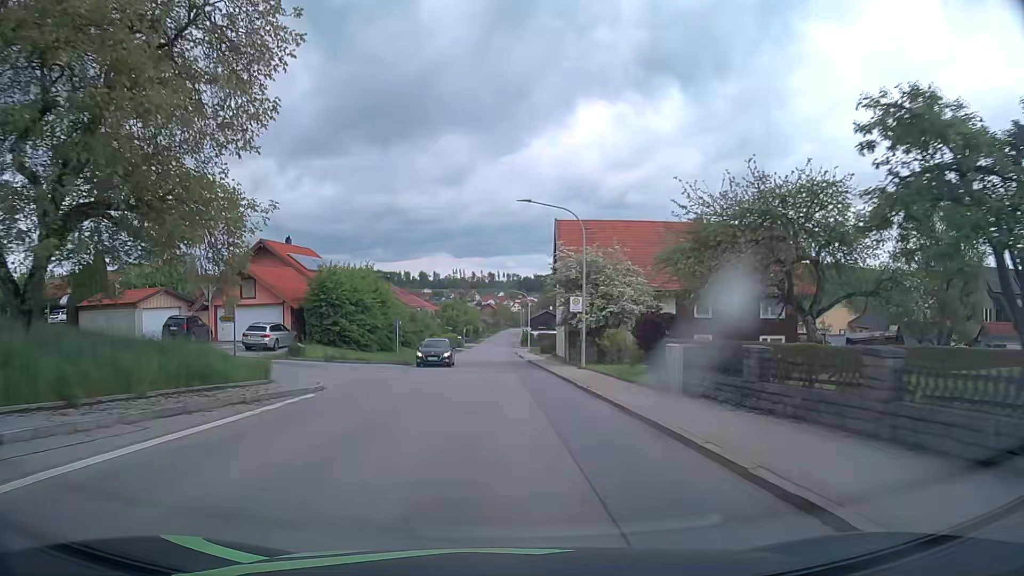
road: tertiary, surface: asphalt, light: Day
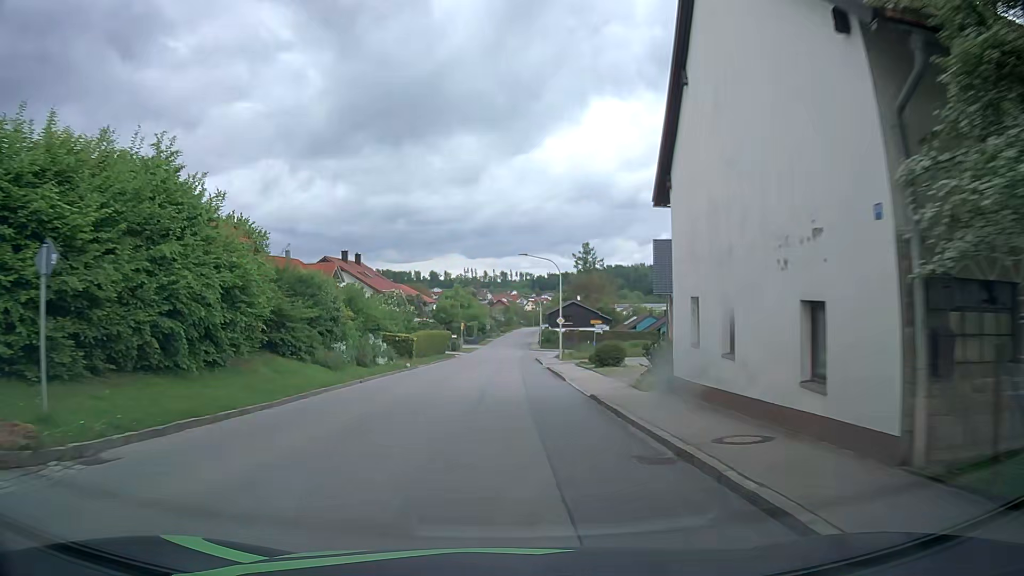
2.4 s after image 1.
(-0.1, +31.8) m; -1°
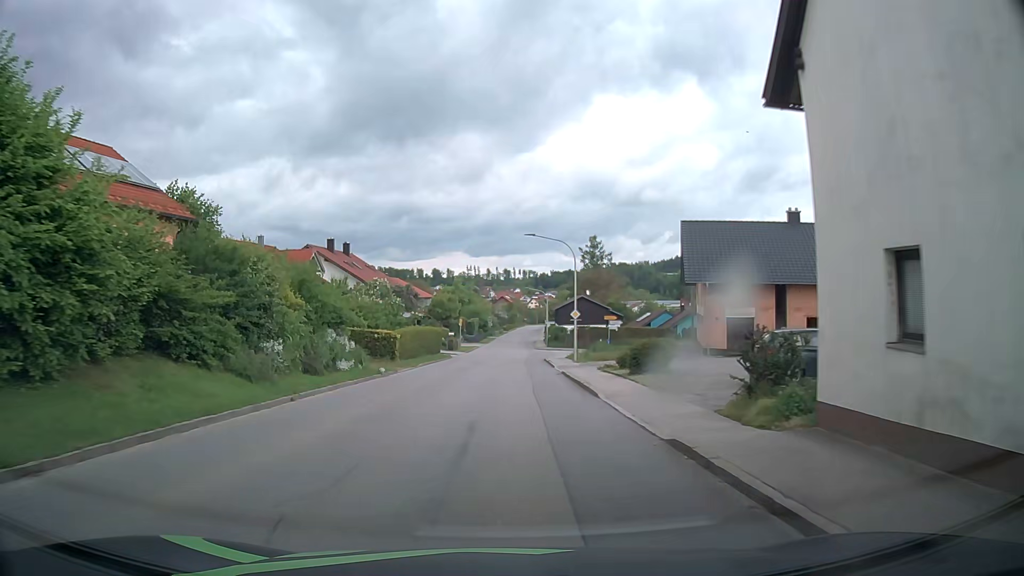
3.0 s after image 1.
(0.0, +7.9) m; 0°
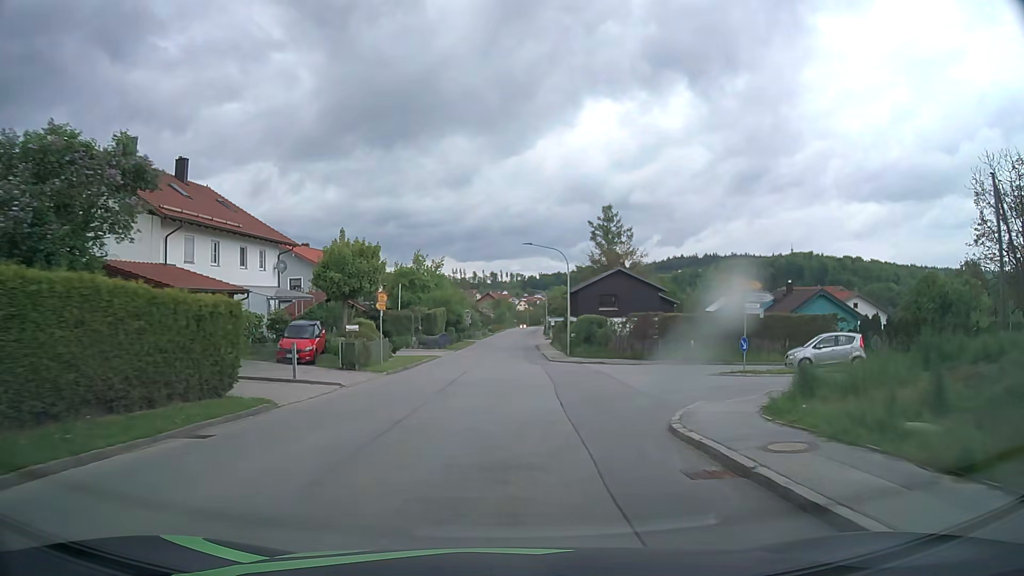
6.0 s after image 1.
(+0.1, +39.6) m; +1°
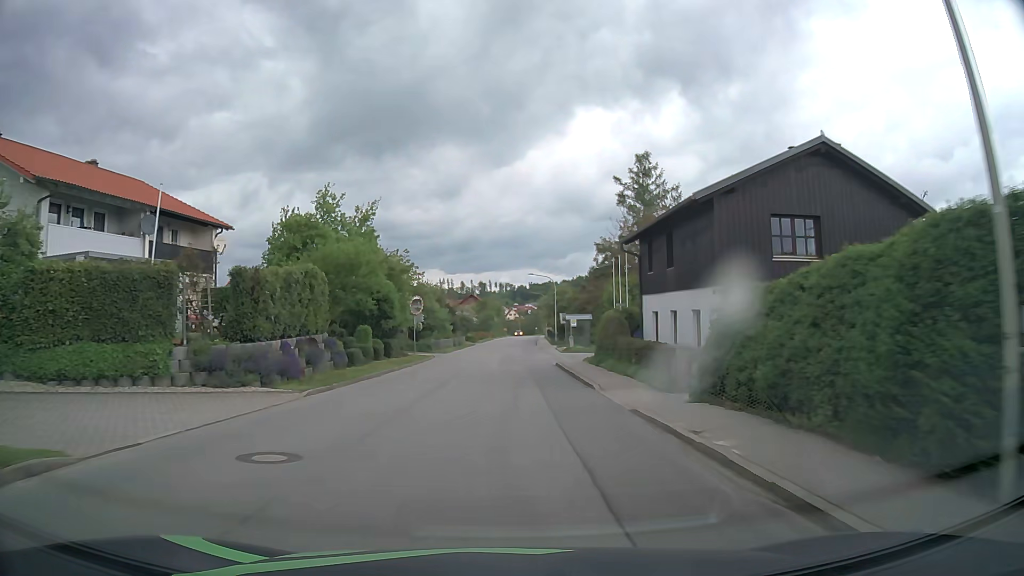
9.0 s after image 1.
(+0.4, +39.5) m; +1°
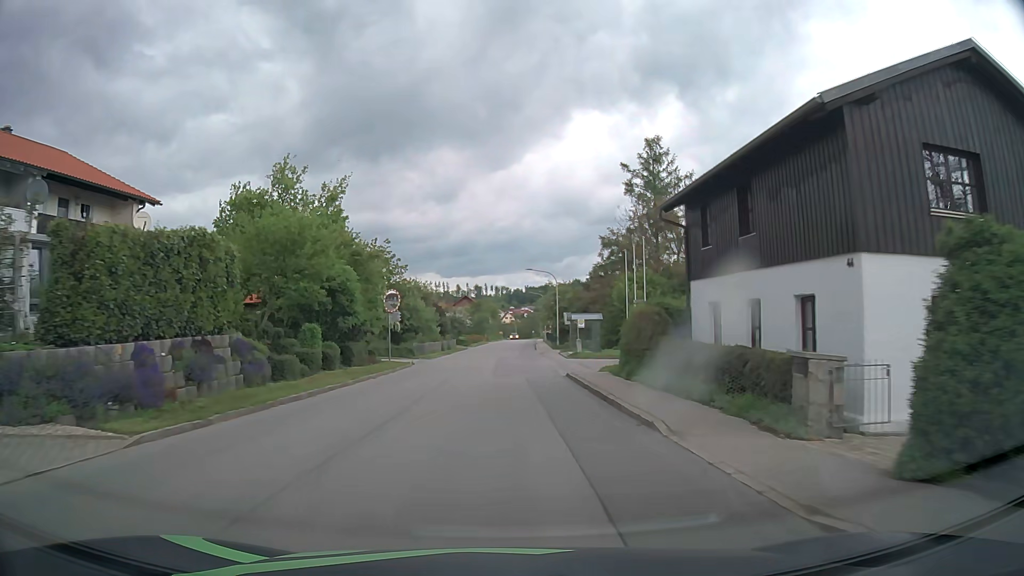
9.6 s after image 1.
(0.0, +7.9) m; 0°
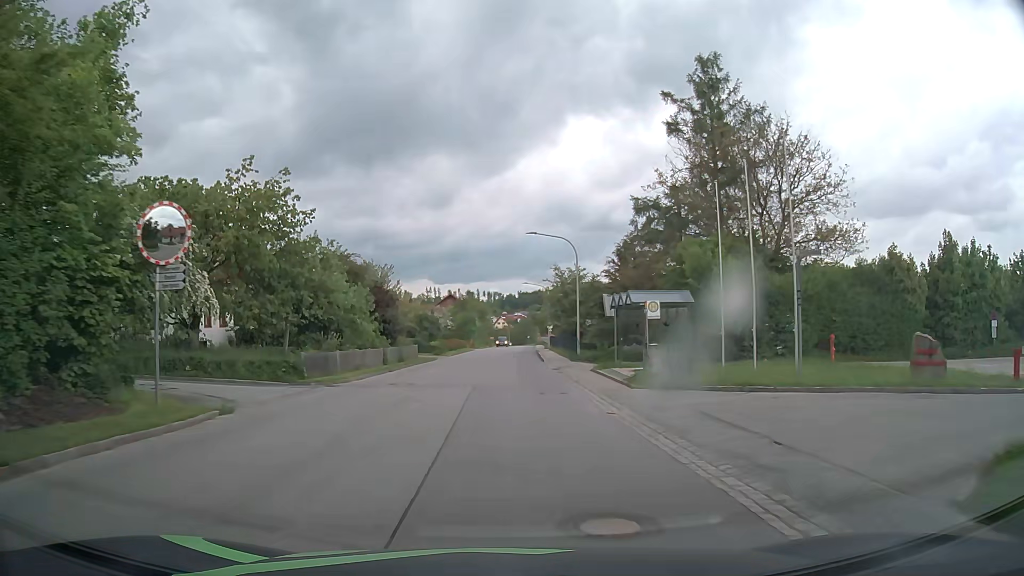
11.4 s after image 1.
(+0.1, +23.8) m; -1°
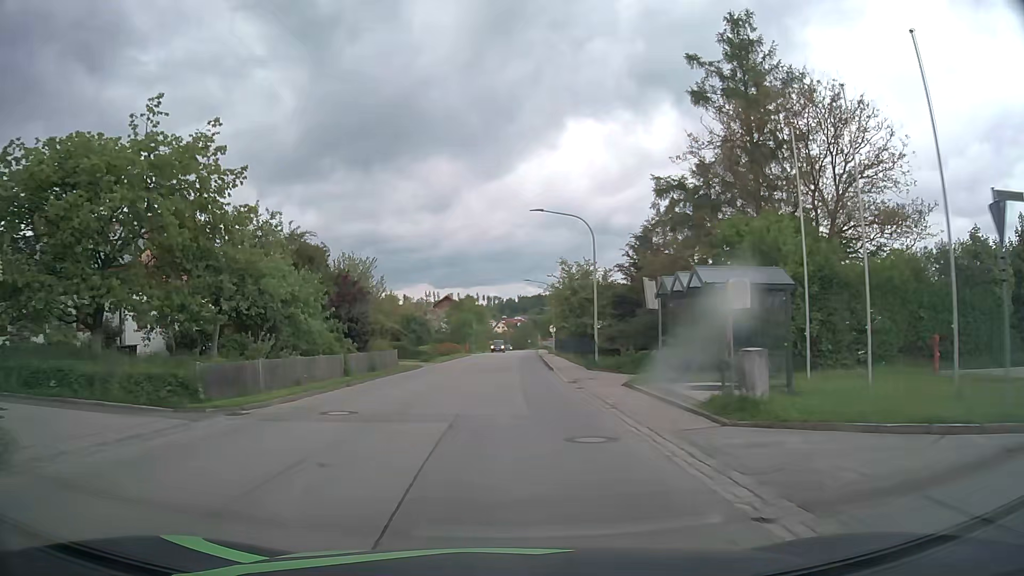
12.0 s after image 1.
(+0.1, +7.9) m; +1°
(0, +10) (0, +20) (0, +30) (0, +40) (+1, +50) (+1, +60) (+1, +70) (+2, +80) (+2, +90) (+2, +100) m
